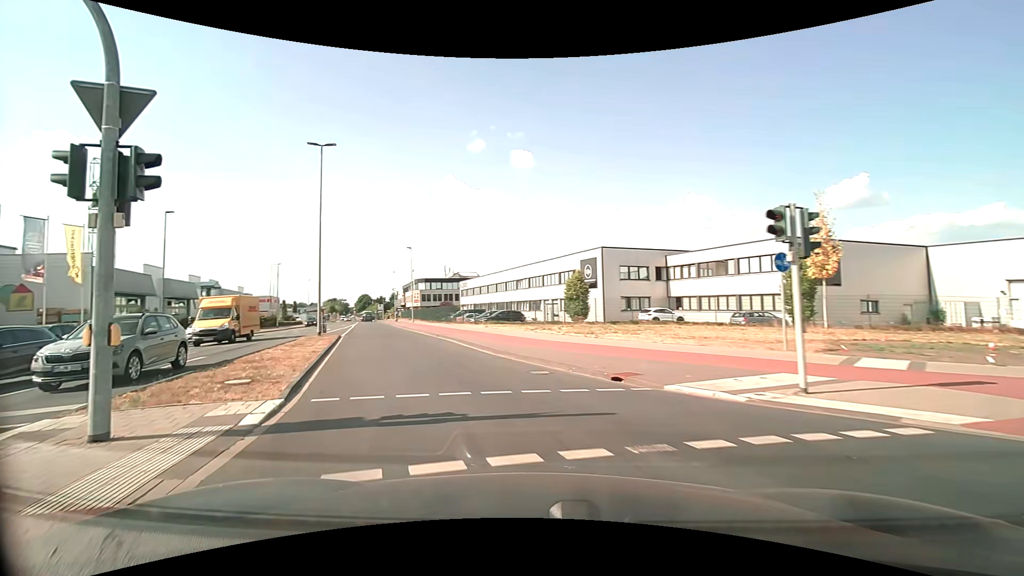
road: unclassified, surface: asphalt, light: Day
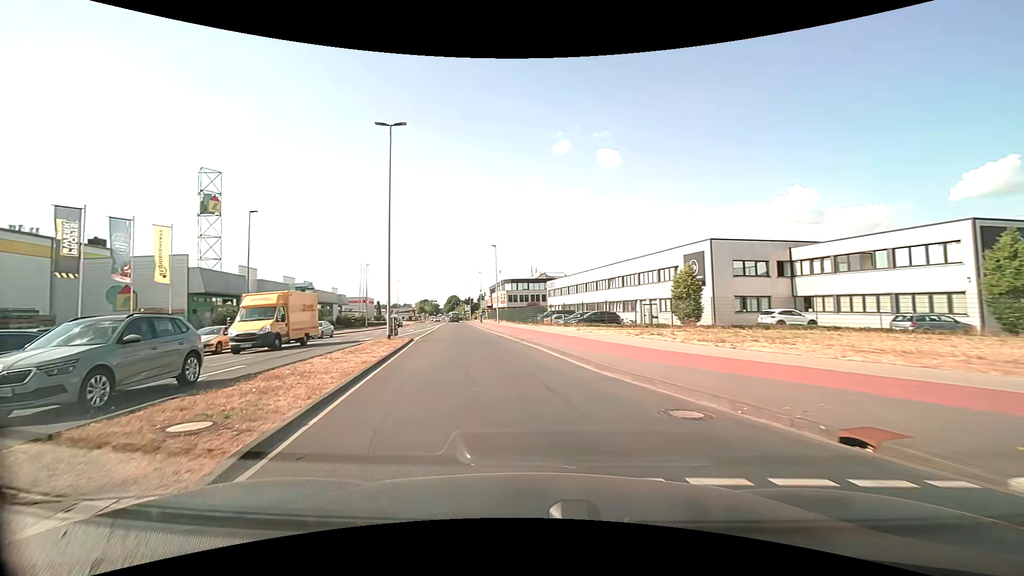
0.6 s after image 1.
(-0.4, +4.4) m; -10°
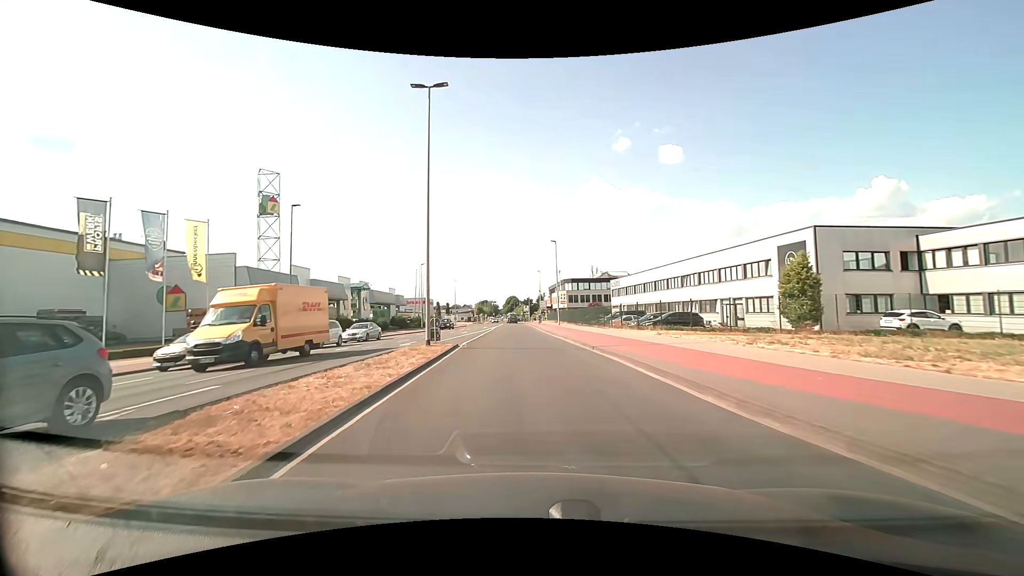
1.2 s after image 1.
(-0.3, +4.8) m; -7°
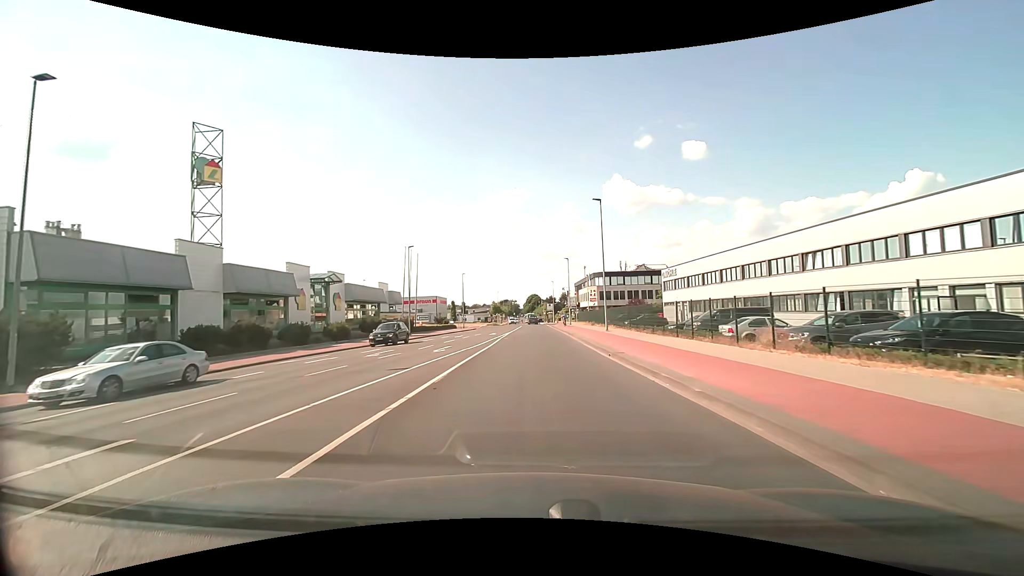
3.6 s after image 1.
(-0.9, +22.2) m; -2°
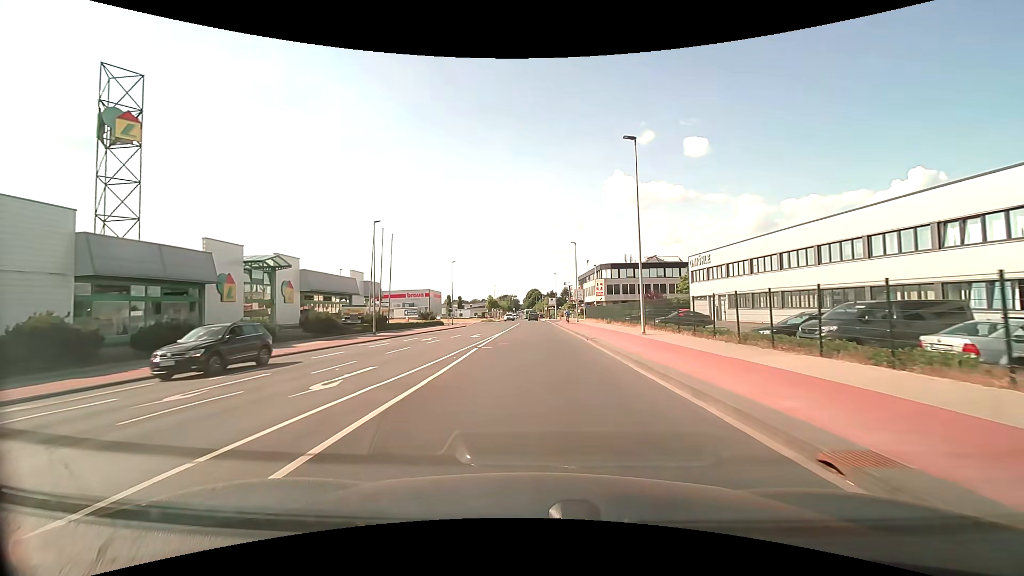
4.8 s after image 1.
(0.0, +13.0) m; 0°
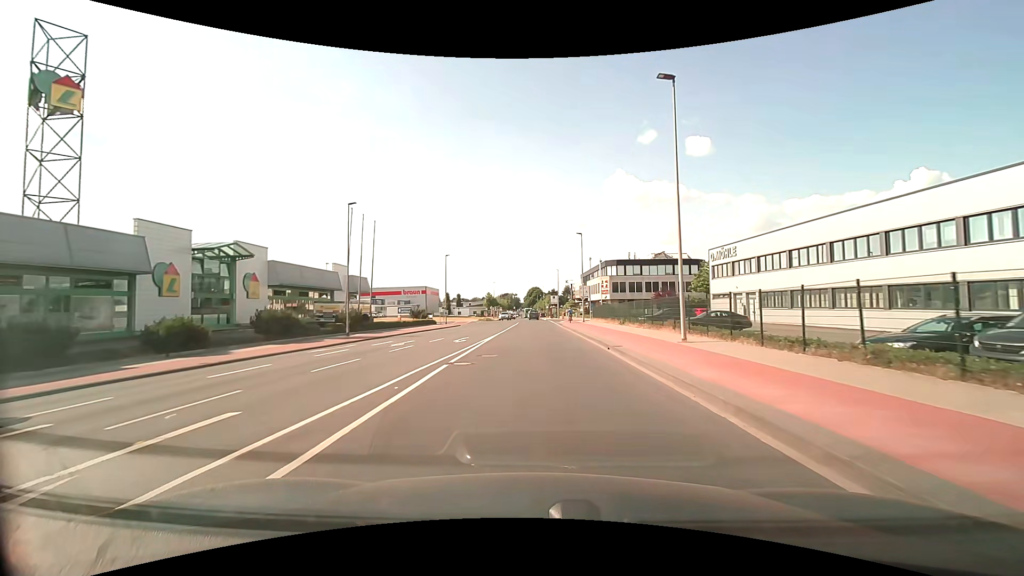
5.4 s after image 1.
(0.0, +6.7) m; 0°
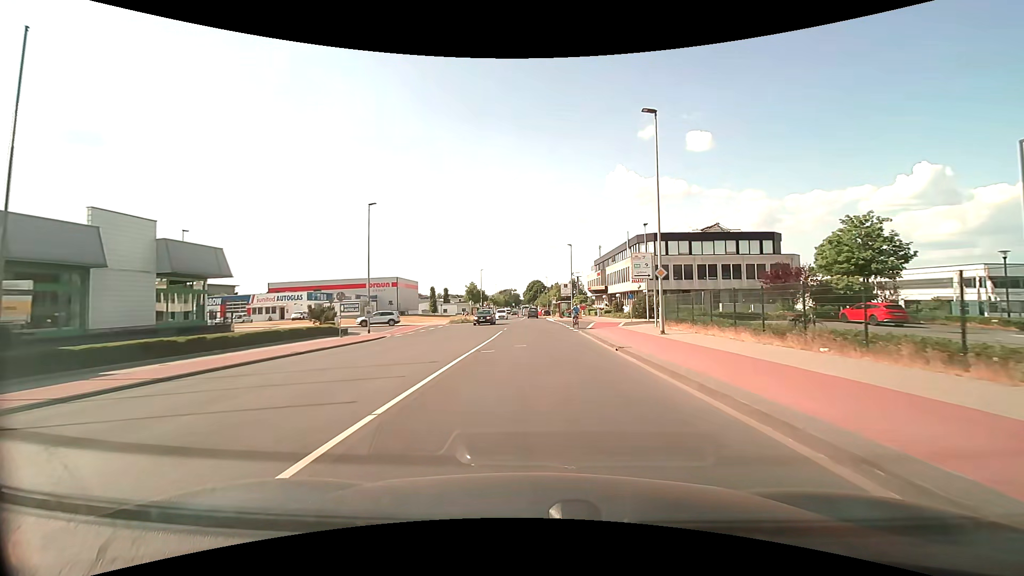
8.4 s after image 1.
(+0.1, +35.2) m; 0°
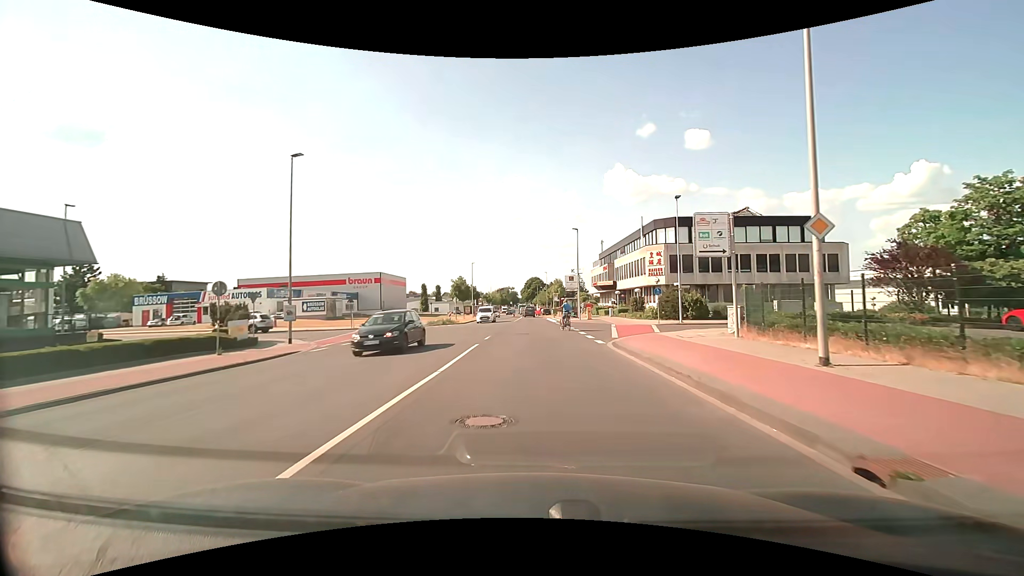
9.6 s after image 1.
(0.0, +12.3) m; 0°
(0, +10) (0, +20) (0, +30) (0, +40) (0, +50) (0, +60) (-1, +70) (-1, +80) (-1, +90) (-1, +100) m
